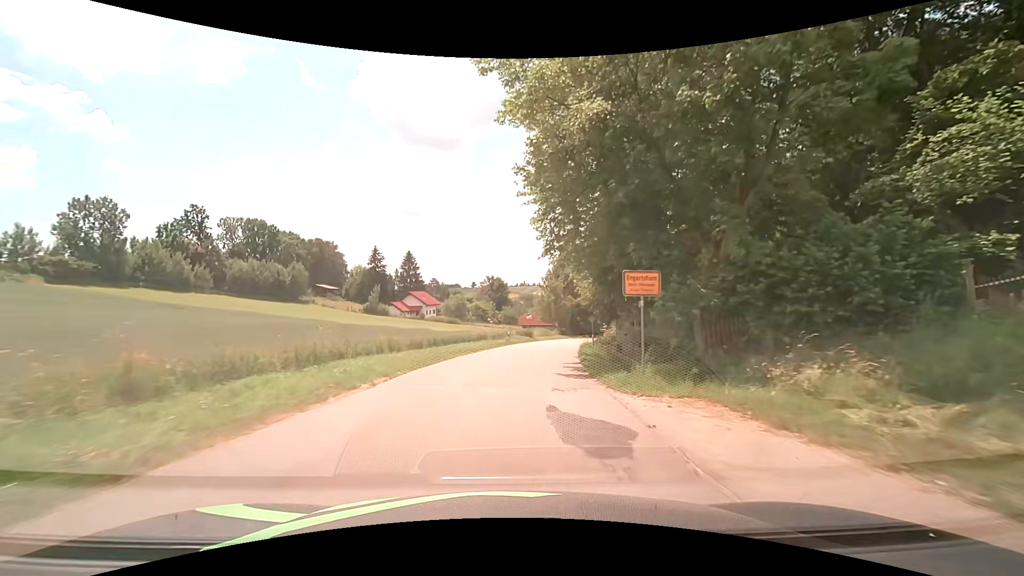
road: tertiary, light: Day
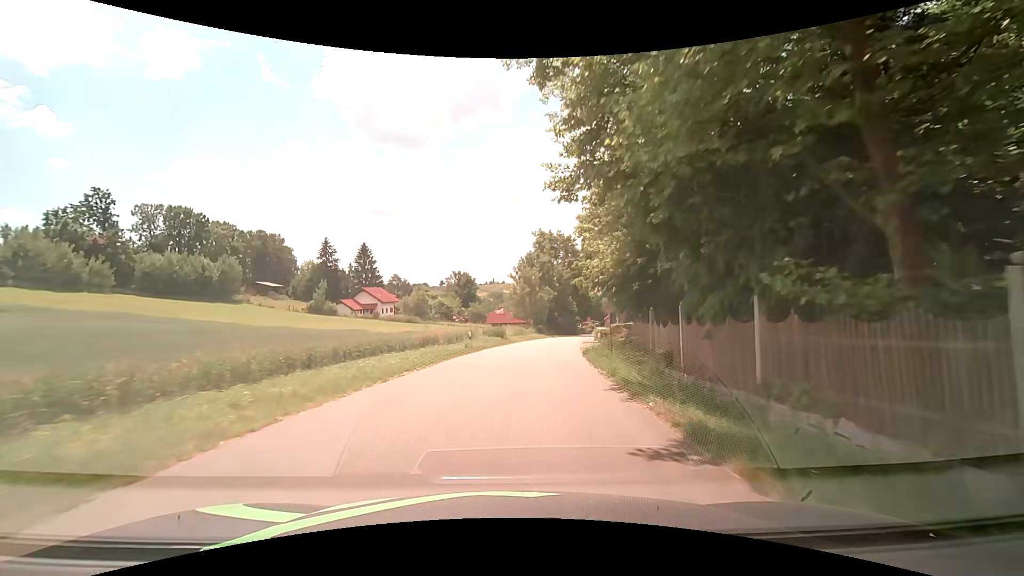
(+0.4, +15.2) m; +3°
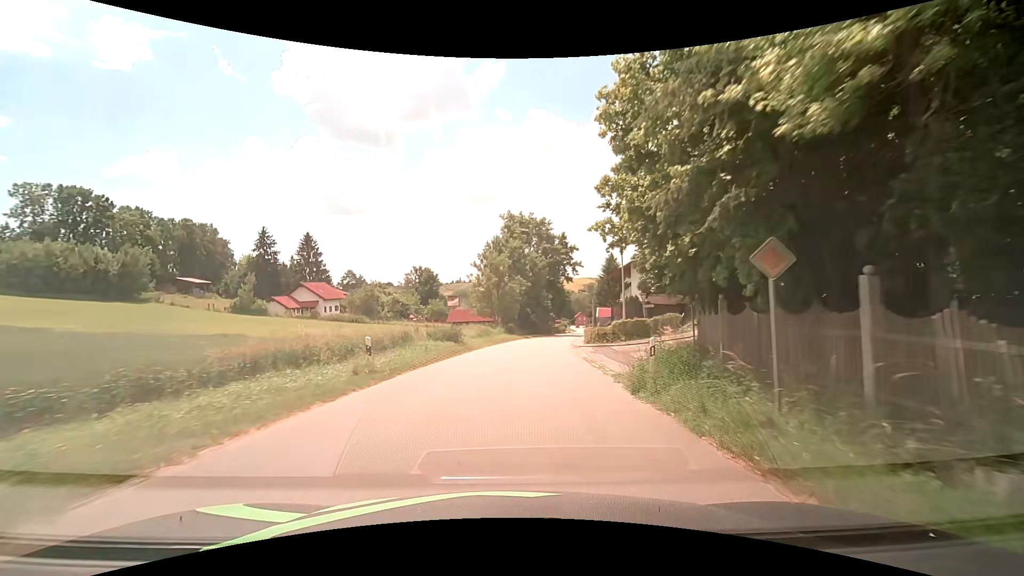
(+0.4, +15.3) m; +4°
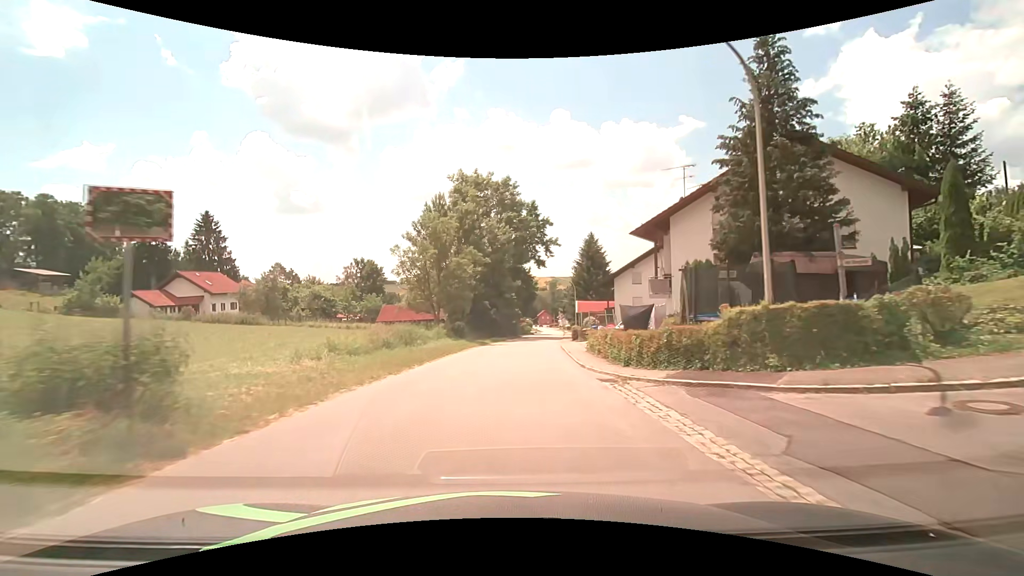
(+1.0, +23.0) m; +5°
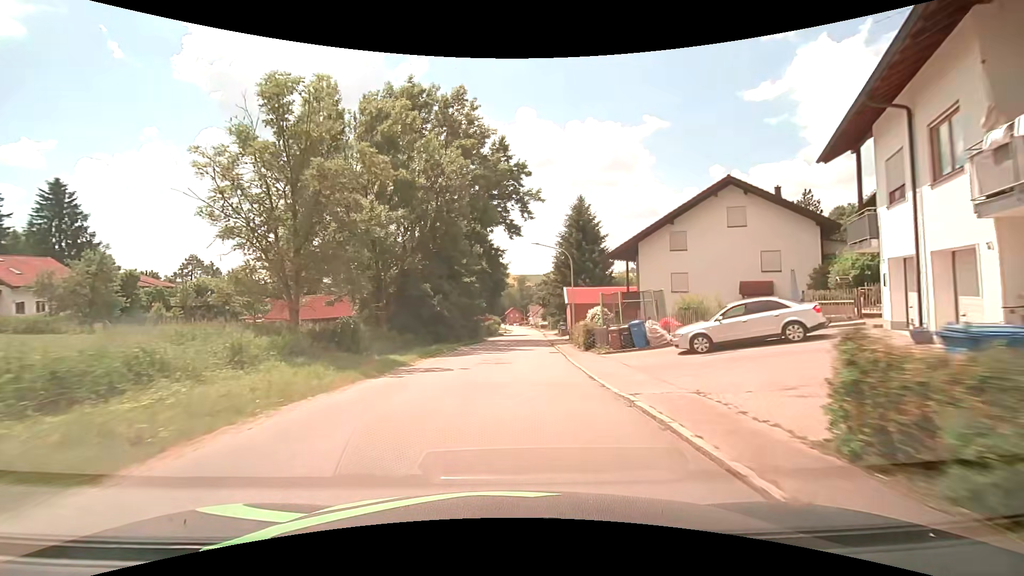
(+0.8, +23.0) m; +4°
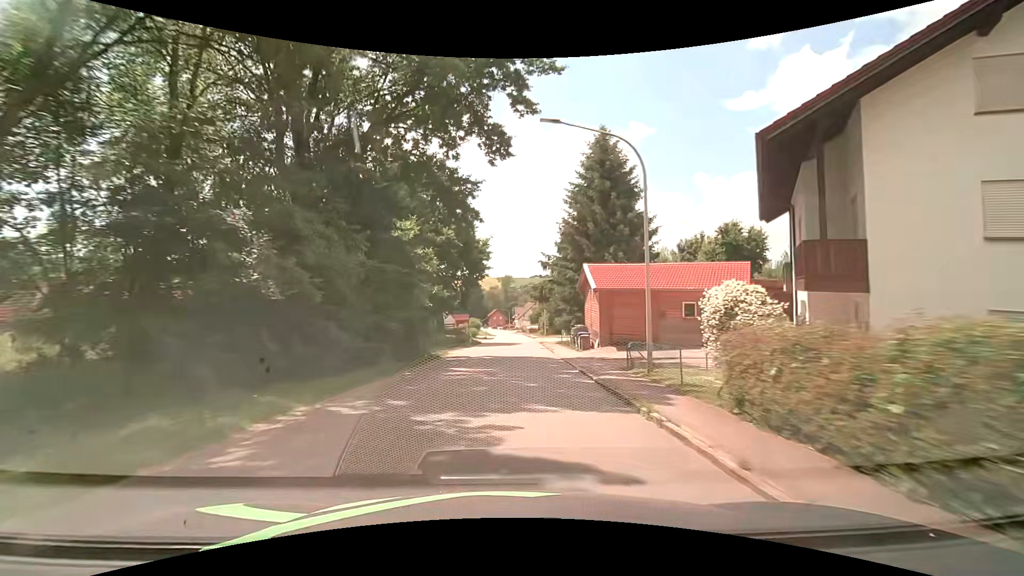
(+0.3, +22.9) m; +2°
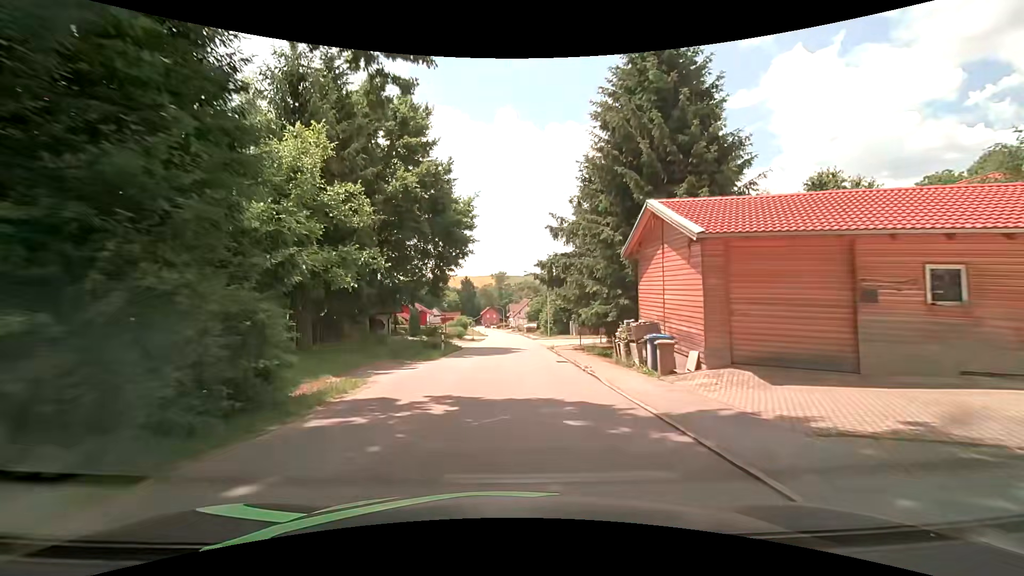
(+0.1, +15.1) m; +1°
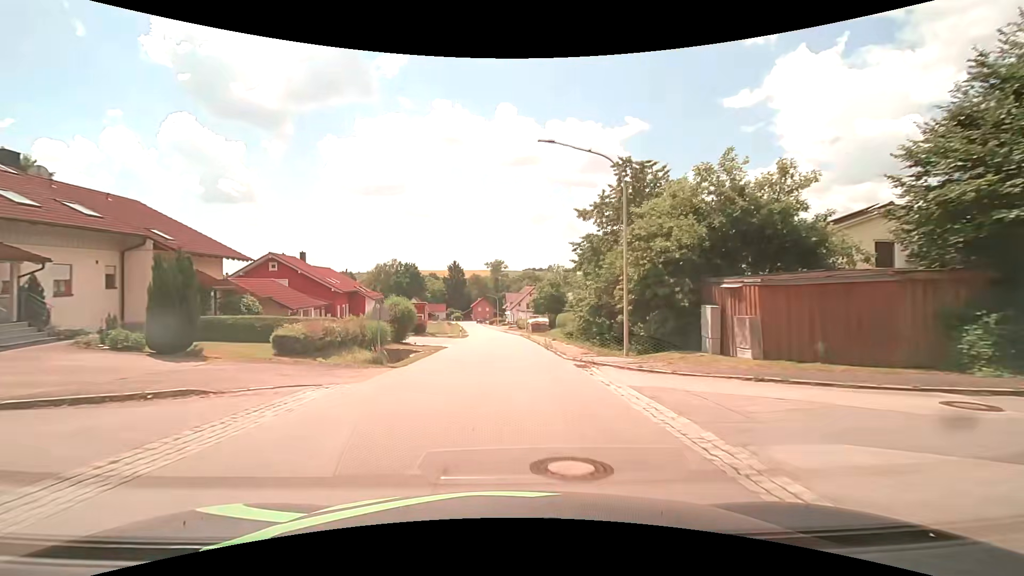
(+0.1, +38.3) m; 0°
(0, +10) (0, +20) (0, +30) (-1, +40) (-1, +50) (-1, +60) (-2, +70) (-3, +80) (-4, +90) (-5, +100) m
